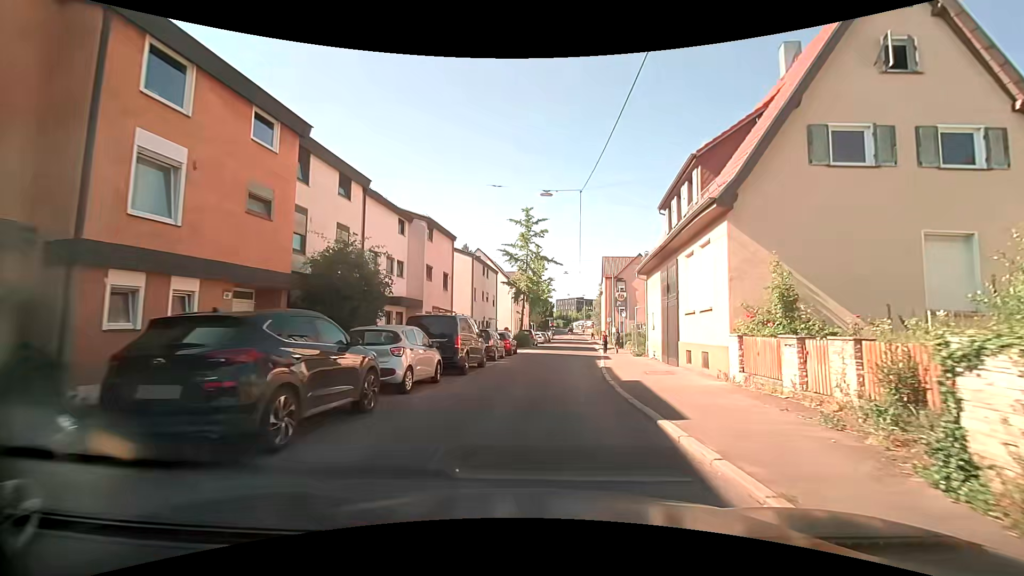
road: tertiary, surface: asphalt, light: Day
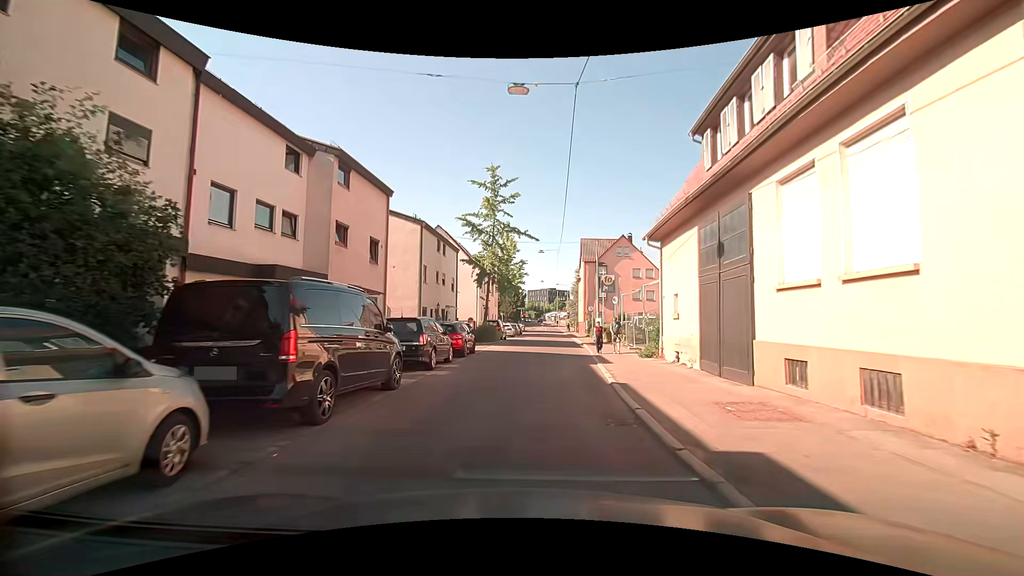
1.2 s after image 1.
(+0.3, +8.9) m; +4°
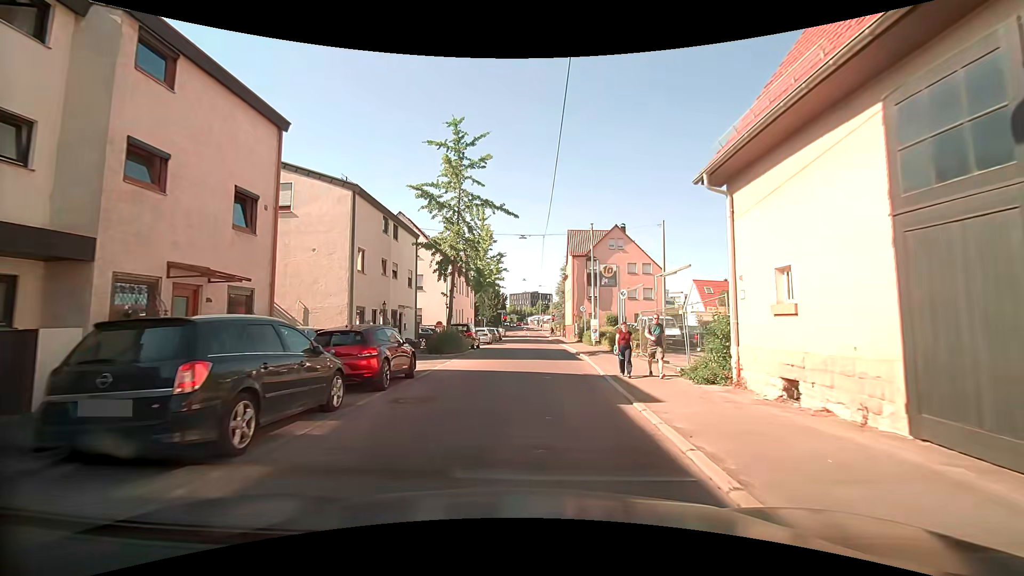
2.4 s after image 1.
(+0.2, +8.6) m; +2°
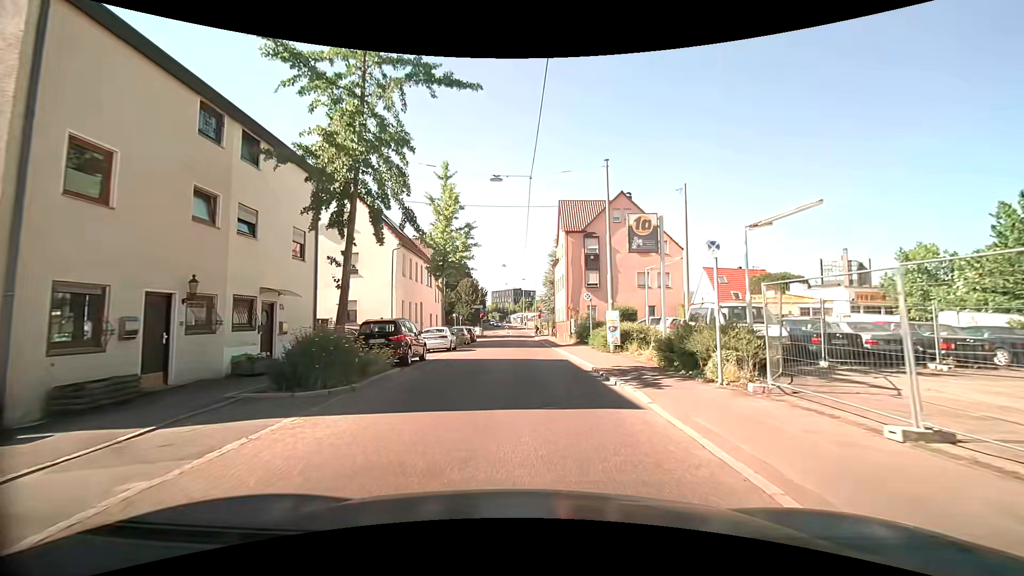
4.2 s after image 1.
(+0.2, +13.2) m; +2°
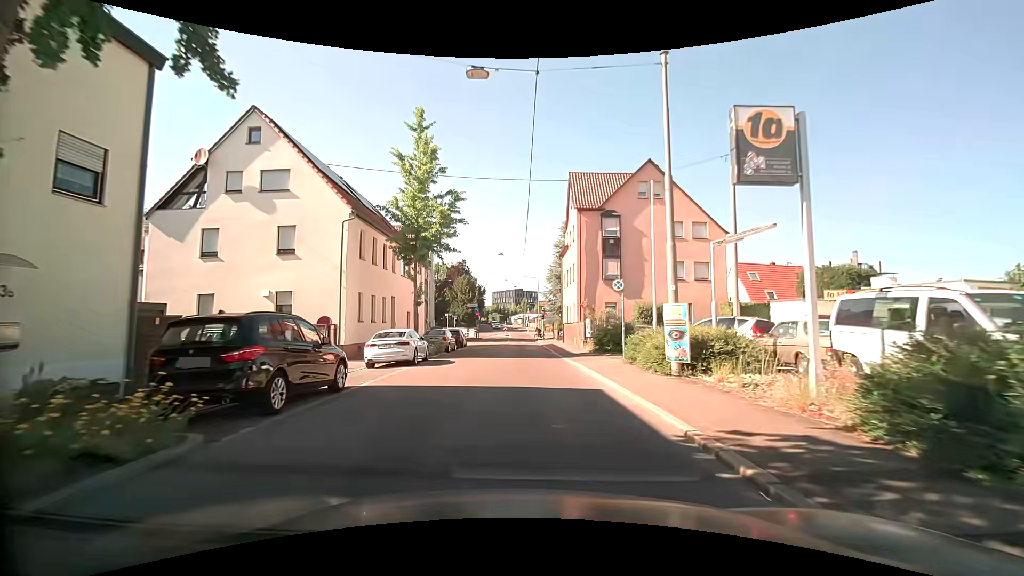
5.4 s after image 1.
(-0.1, +8.9) m; 0°
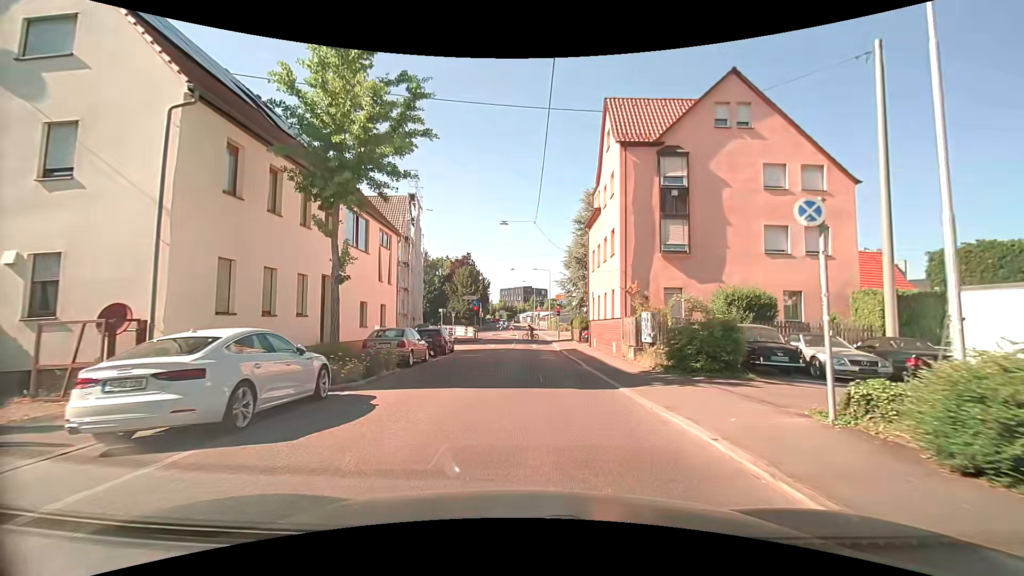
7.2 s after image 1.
(-0.3, +11.9) m; -2°
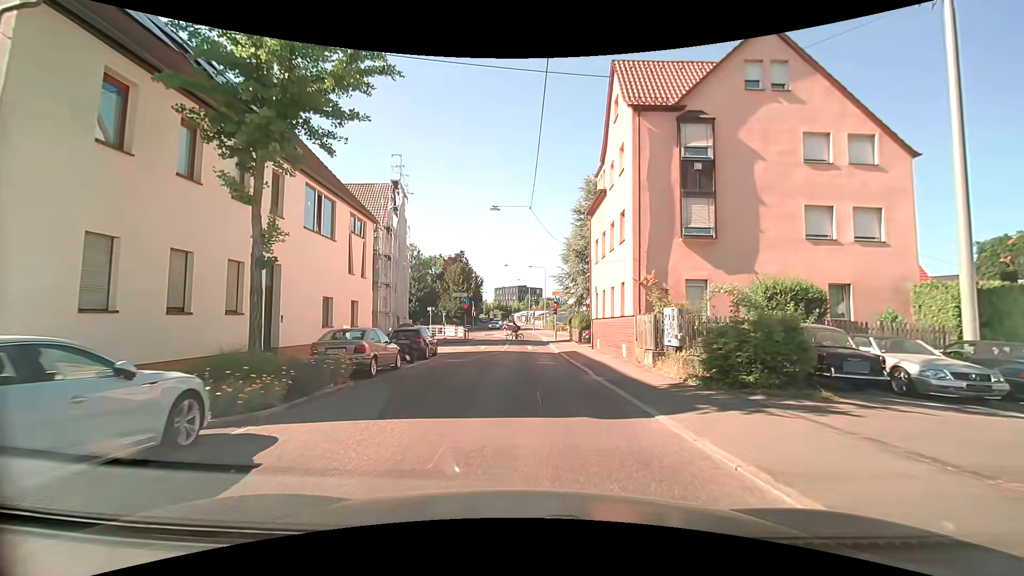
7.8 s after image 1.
(0.0, +3.6) m; 0°
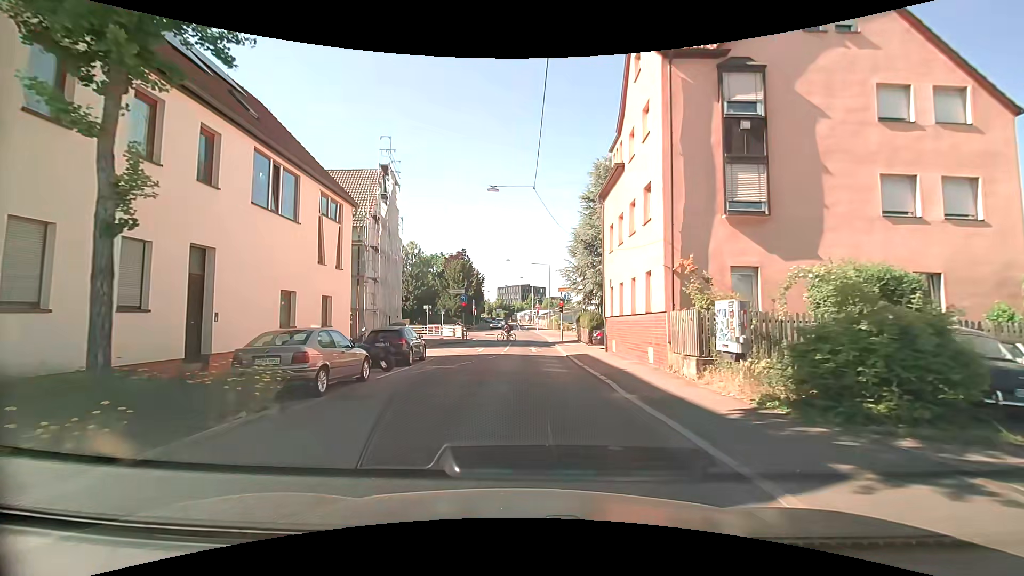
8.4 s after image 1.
(0.0, +3.7) m; +1°
(0, +10) (-2, +20) (-2, +30) (-3, +40) (-4, +50) (-10, +57) (-20, +57) (-30, +55) (-40, +54) (-49, +53) m
